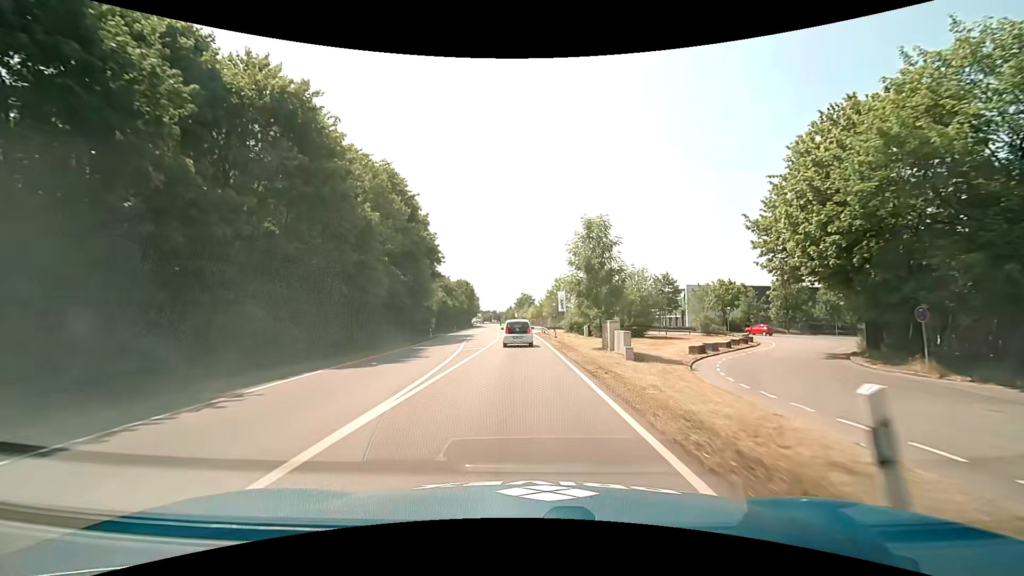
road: primary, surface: asphalt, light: Day
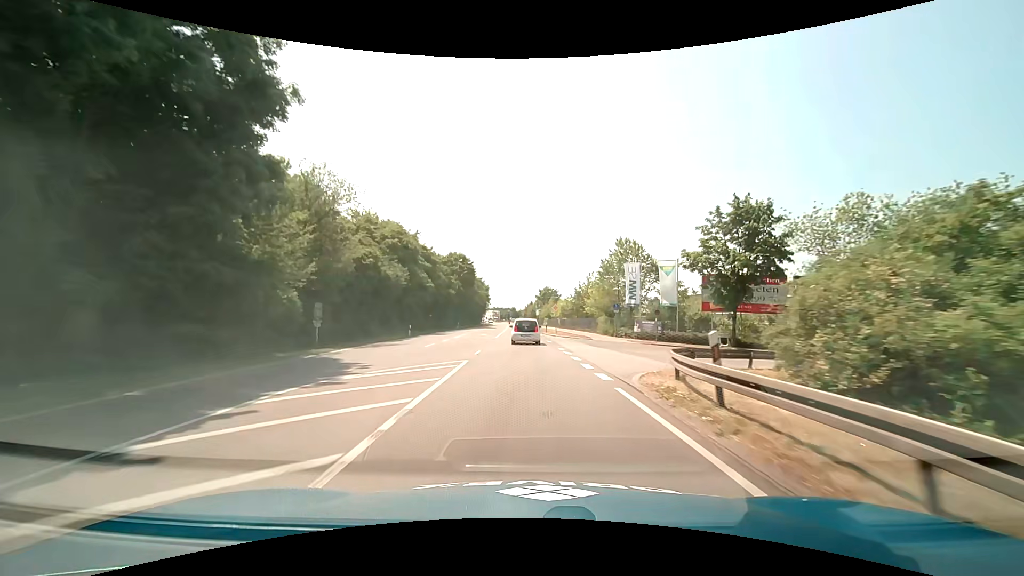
(-1.4, +47.5) m; -3°
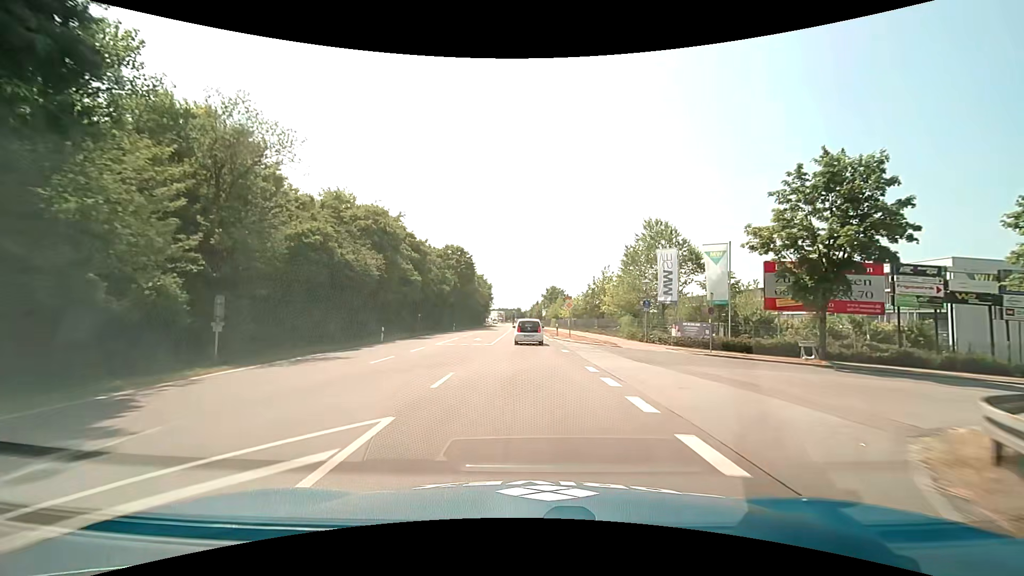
(-0.1, +9.7) m; -1°
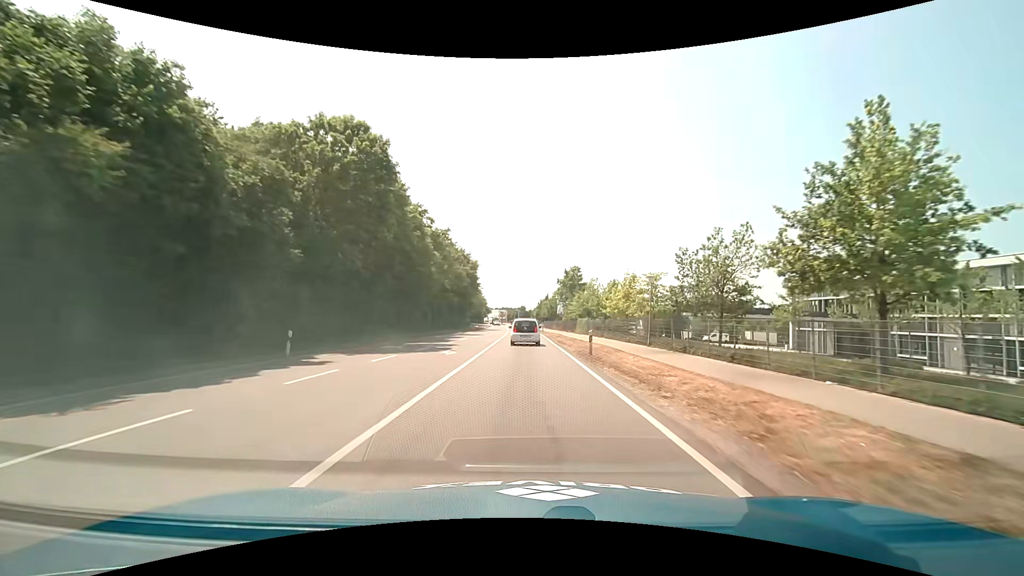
(-0.4, +49.4) m; 0°
(0, +10) (0, +20) (0, +30) (0, +40) (-1, +50) (-1, +60) (-1, +70) (-1, +80) (-2, +90) (-2, +100) m
